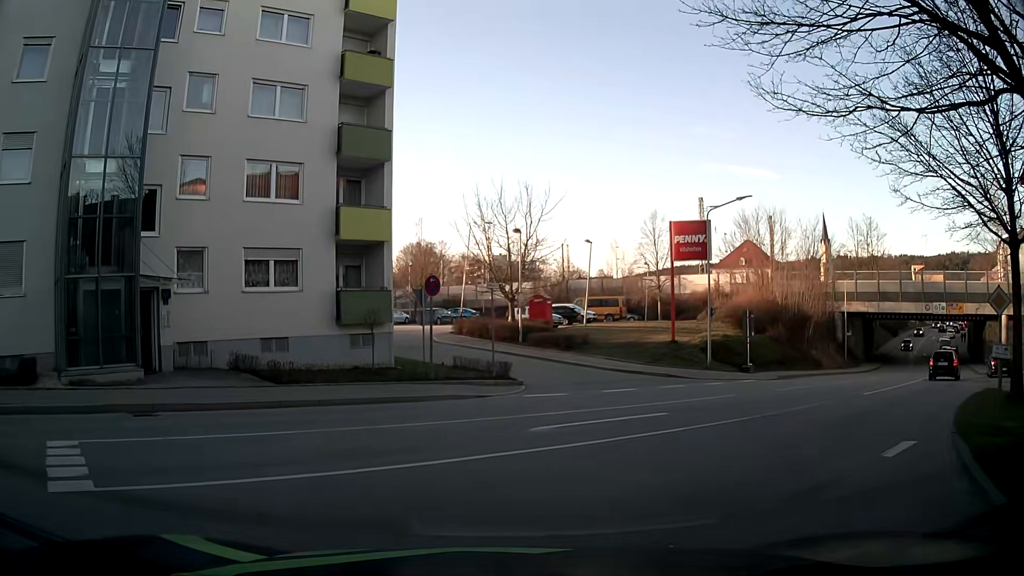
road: tertiary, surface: asphalt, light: Day
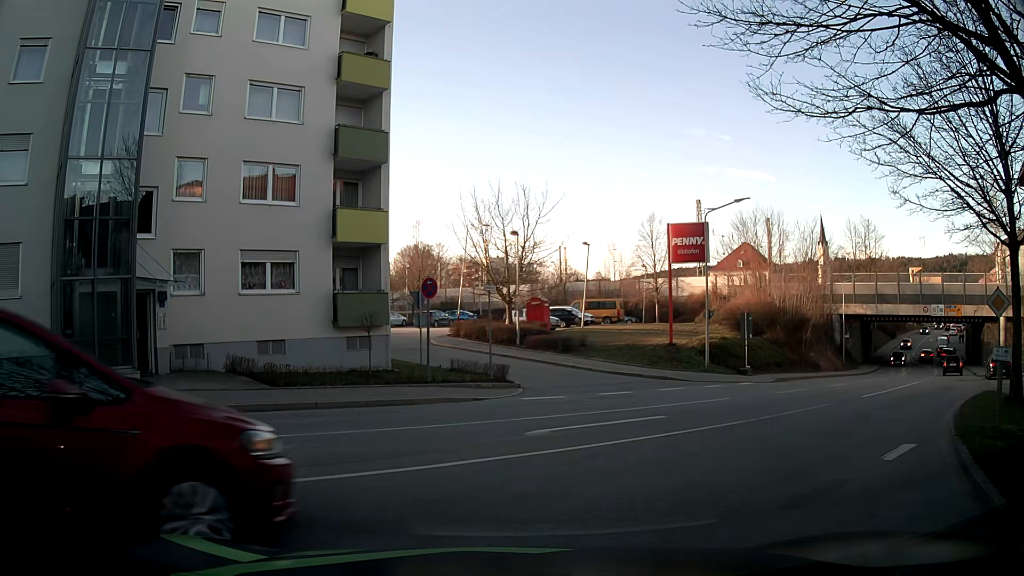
(0.0, +0.2) m; 0°
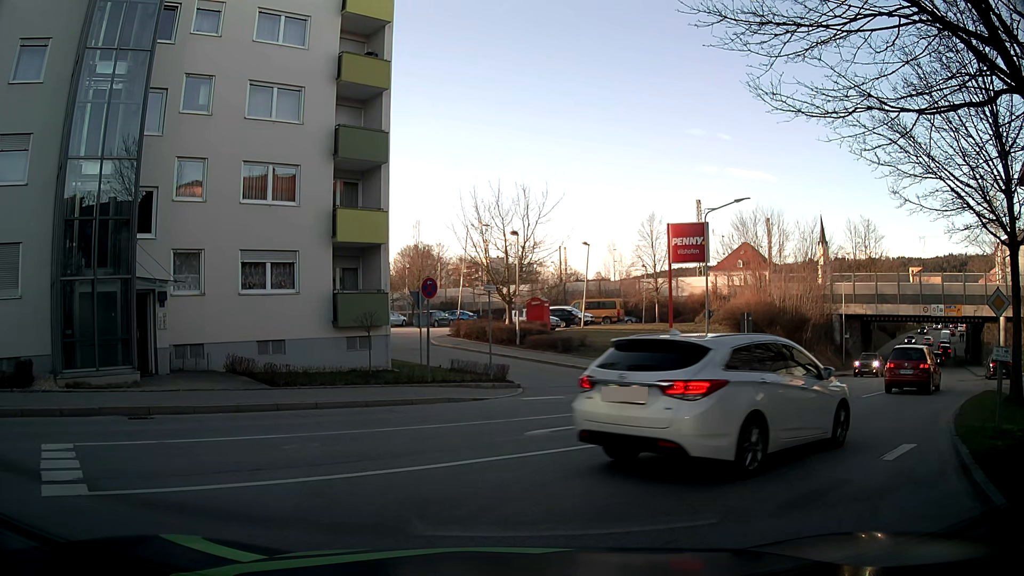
(0.0, 0.0) m; 0°
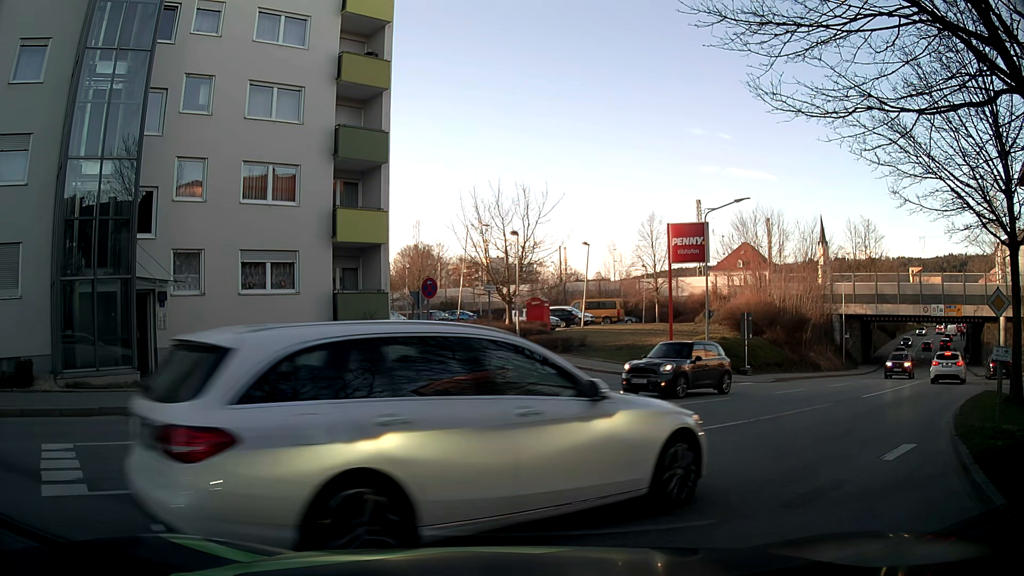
(0.0, 0.0) m; 0°
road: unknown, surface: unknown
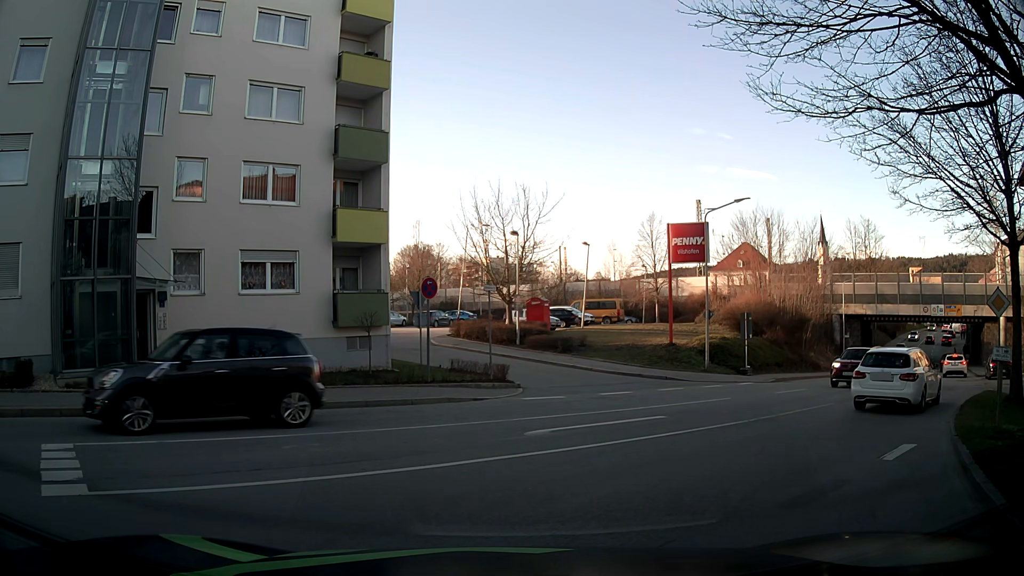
(0.0, 0.0) m; 0°
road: tertiary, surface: asphalt
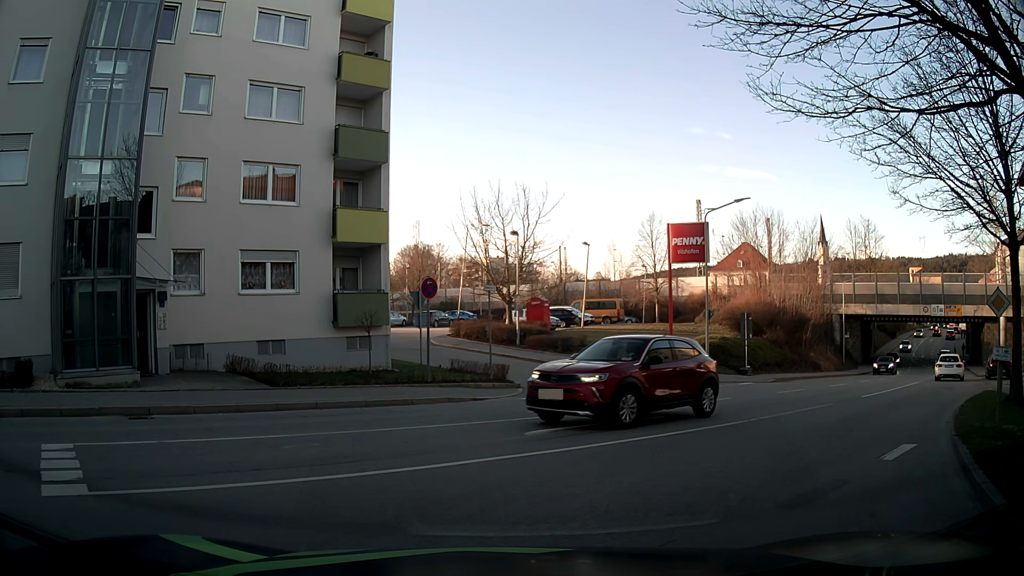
(0.0, 0.0) m; 0°
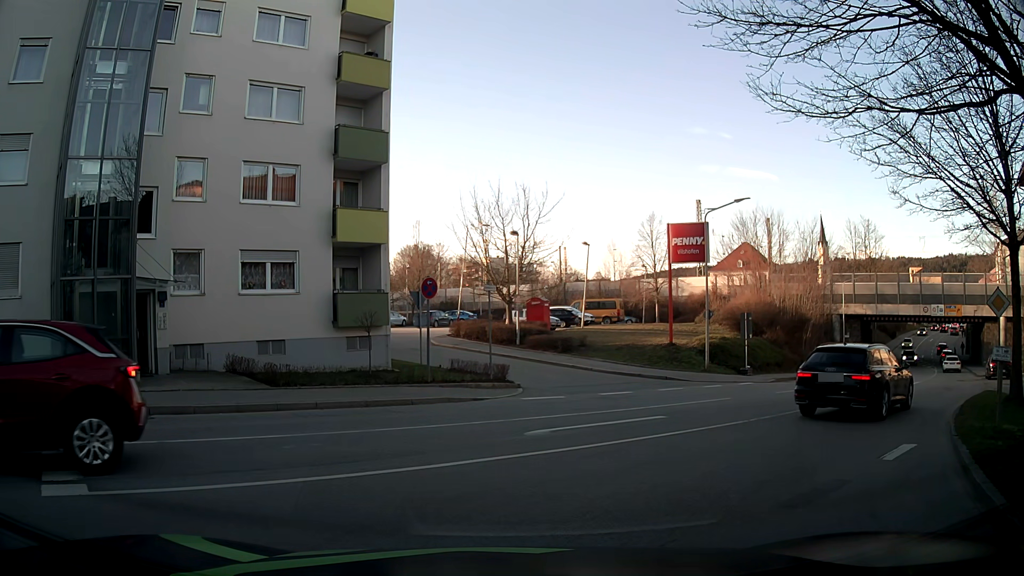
(0.0, 0.0) m; 0°
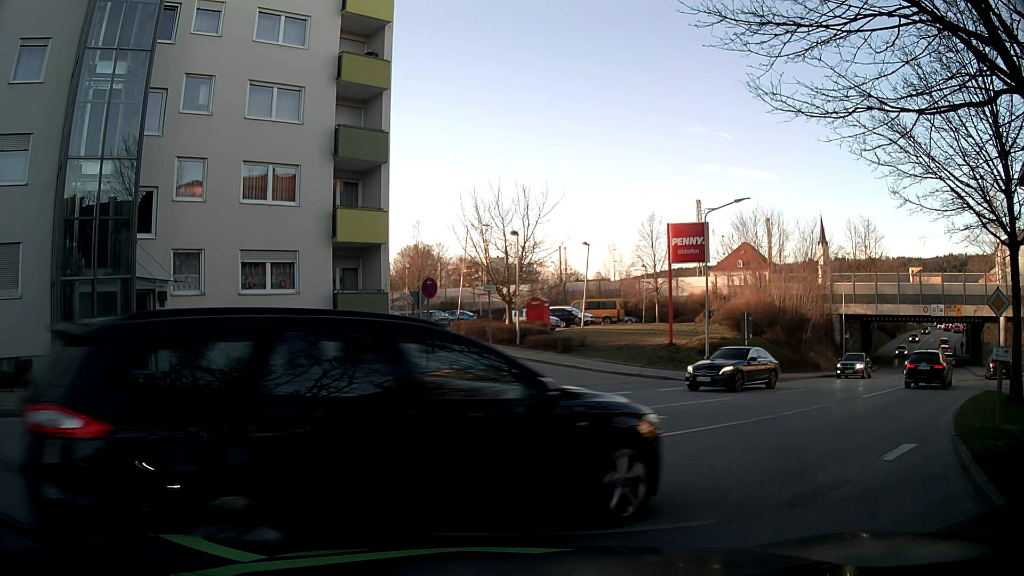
(0.0, 0.0) m; 0°
